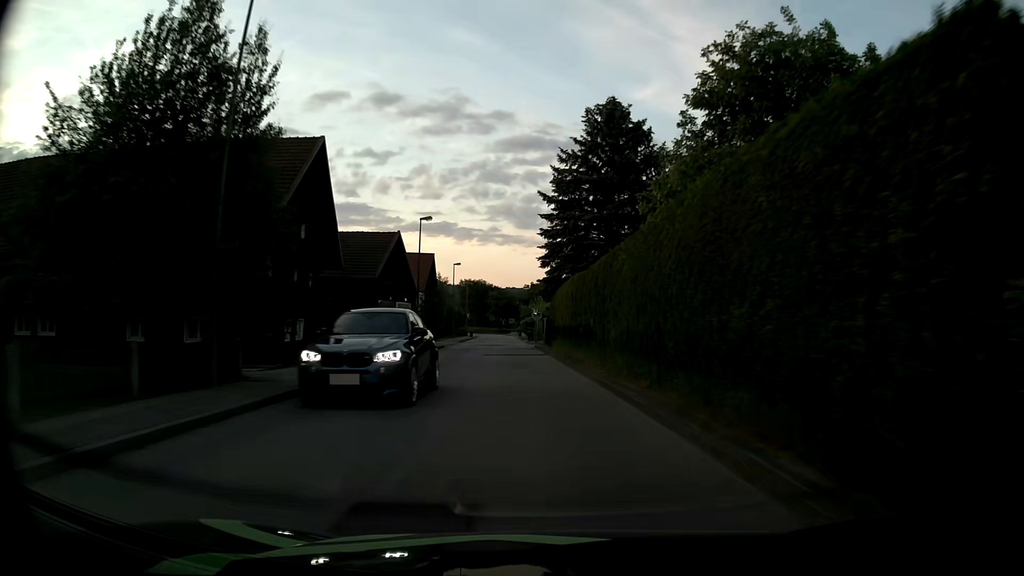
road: unclassified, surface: asphalt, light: Day
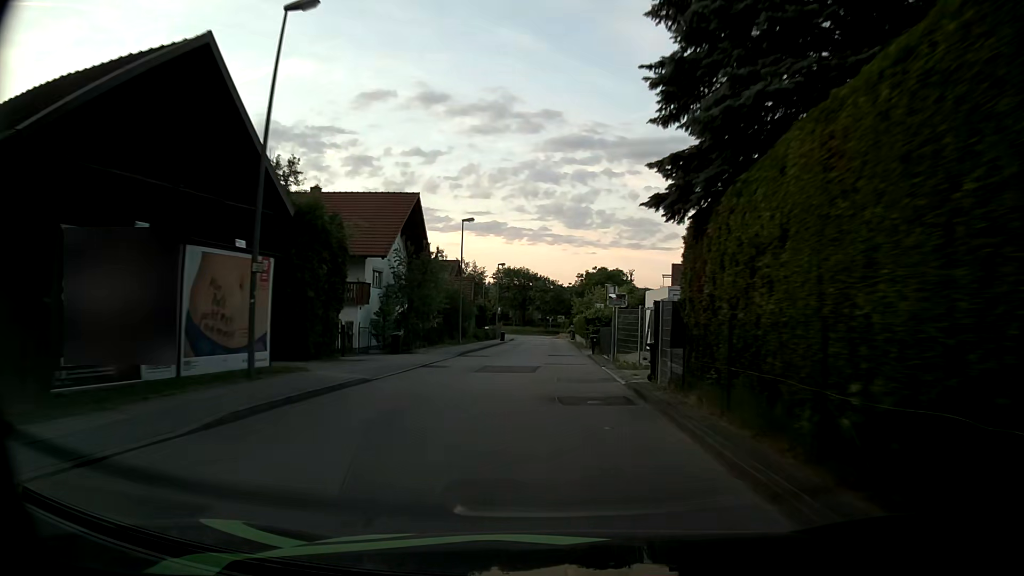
(-1.5, +30.4) m; -4°
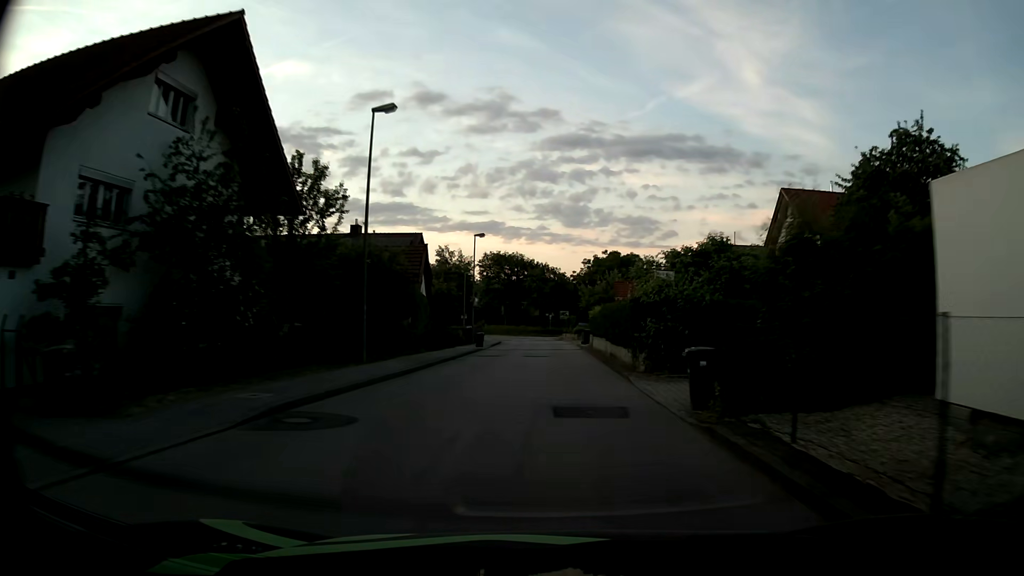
(-0.2, +23.0) m; 0°
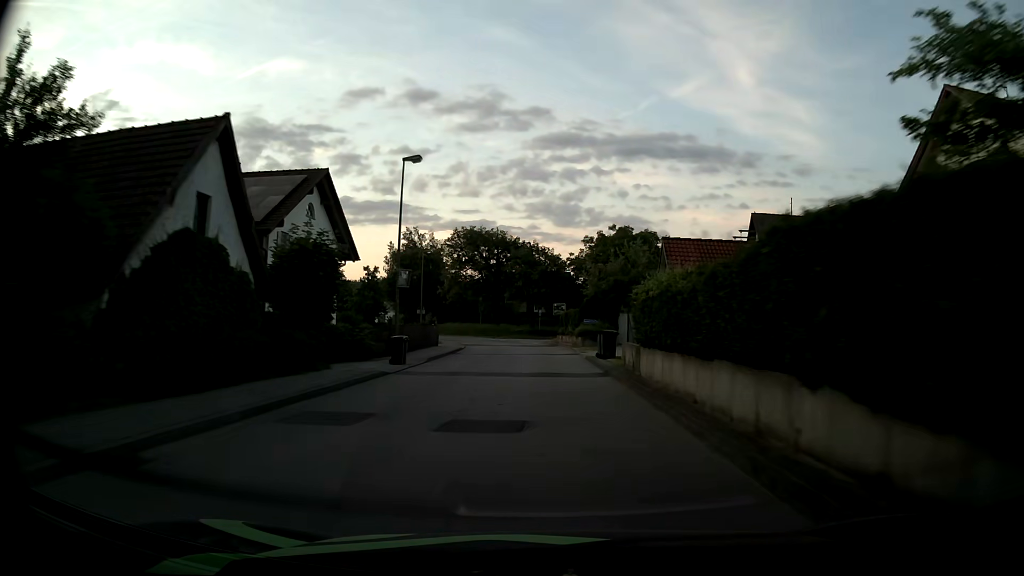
(+0.1, +23.0) m; 0°
(0, +10) (0, +20) (0, +30) (0, +40) (-1, +50) (-4, +60) (-8, +69) (-14, +77) (-20, +85) (-24, +94) m
